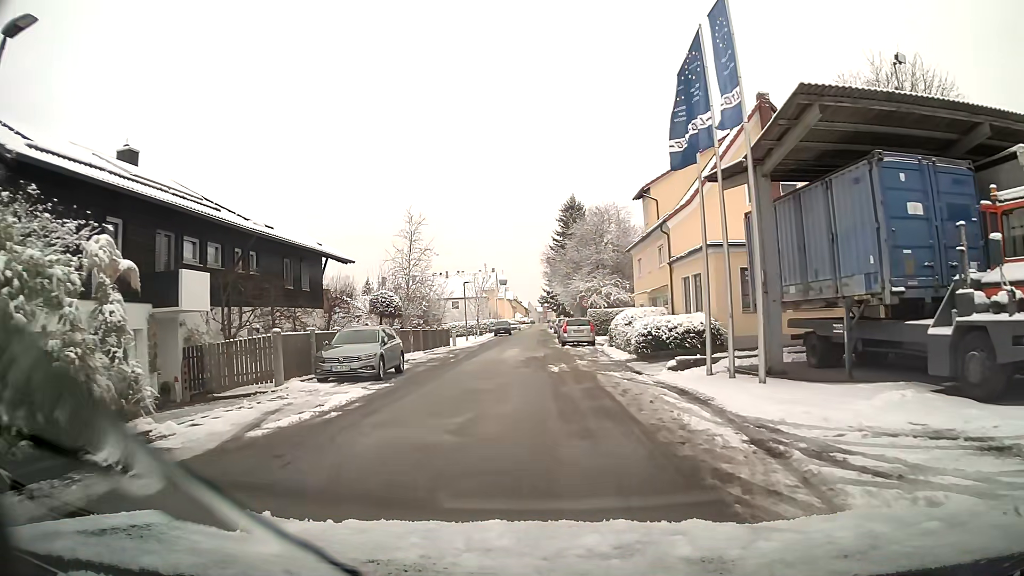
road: residential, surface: asphalt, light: Day
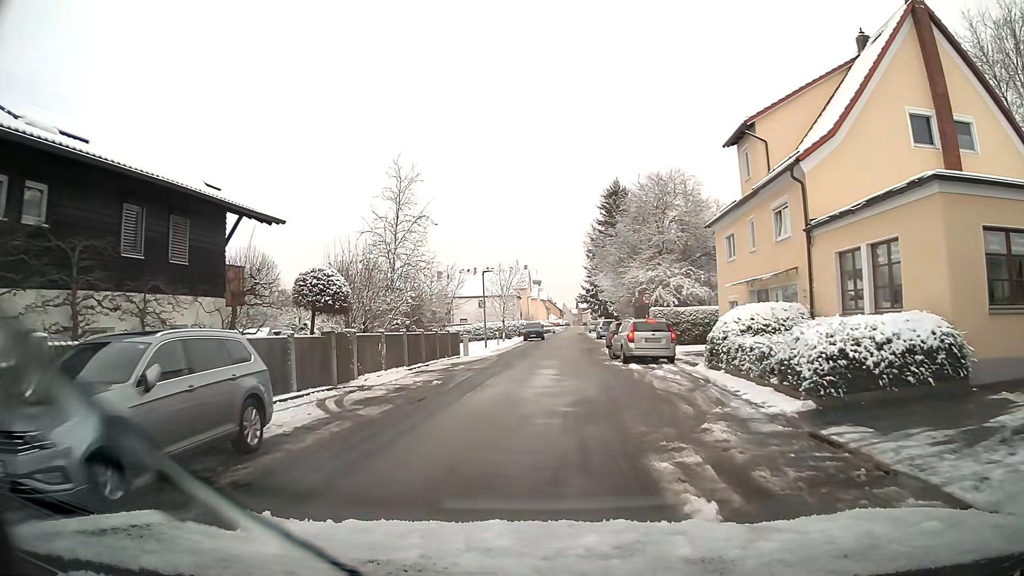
(-0.4, +13.2) m; -3°
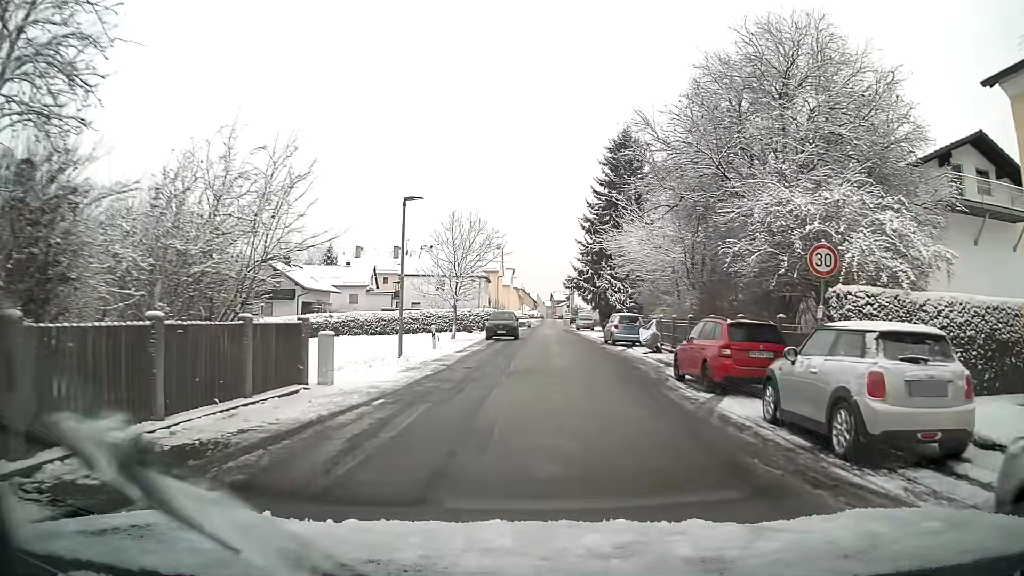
(+0.3, +22.5) m; +4°
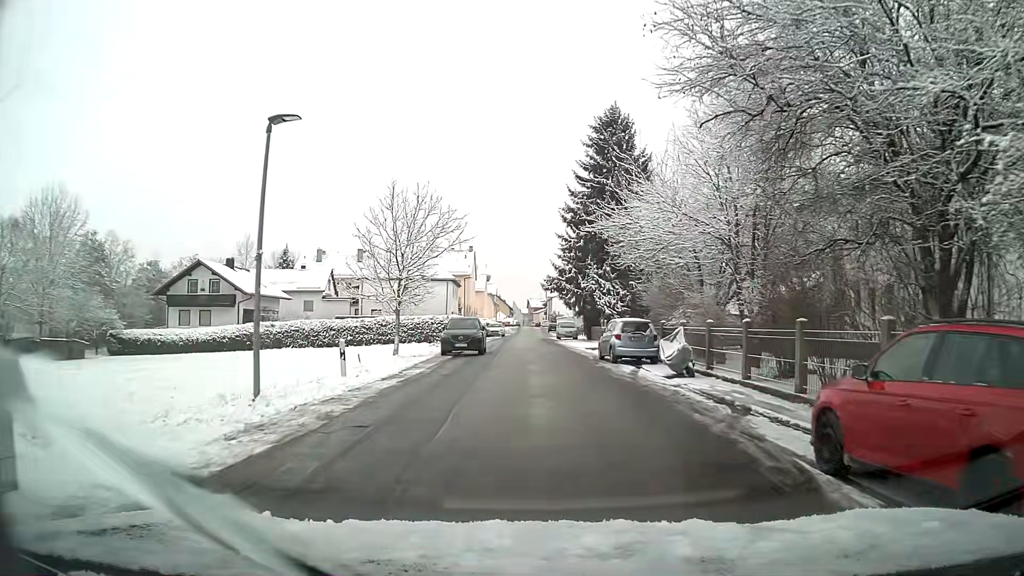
(+0.1, +9.4) m; +1°
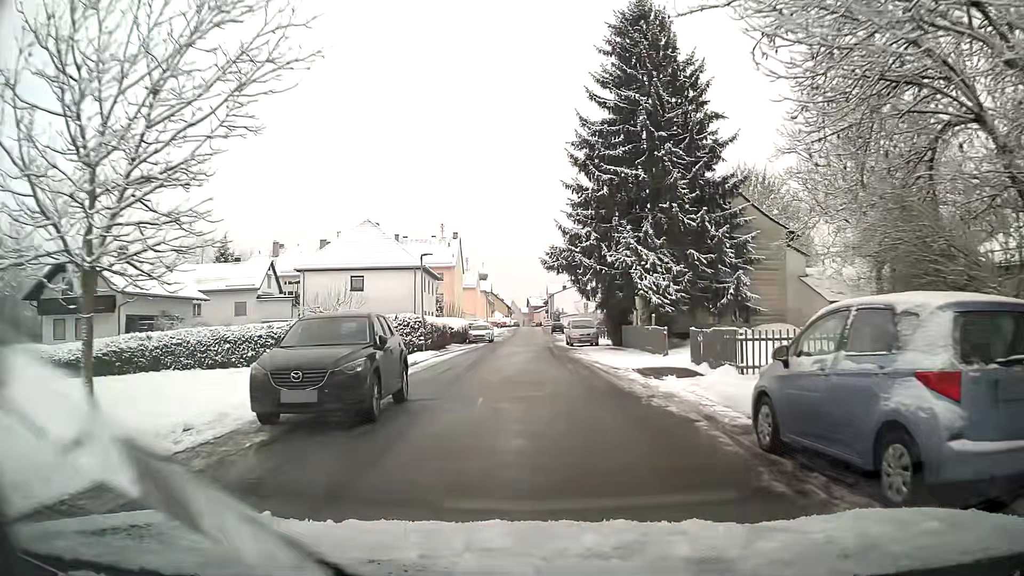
(+0.1, +19.6) m; 0°
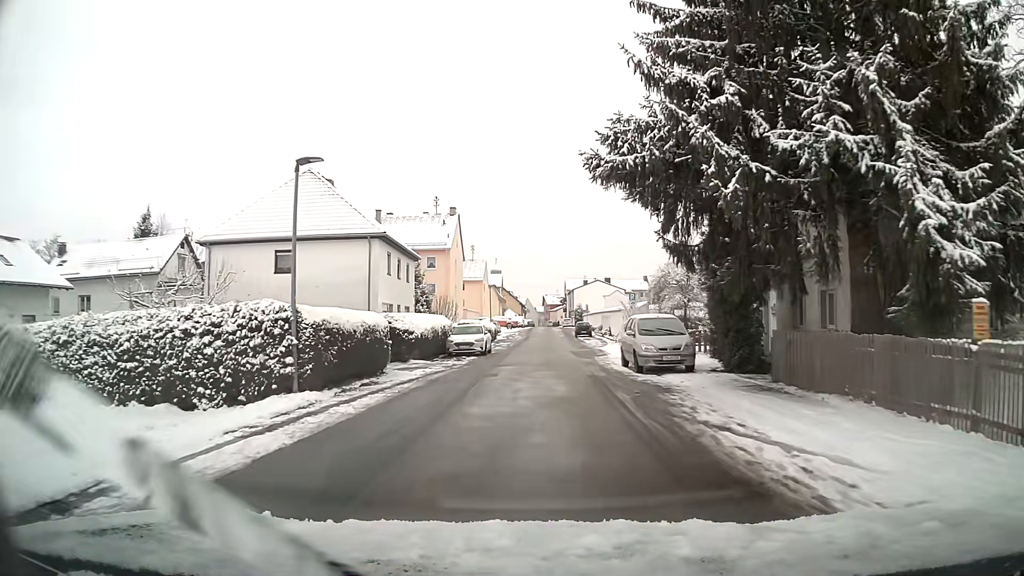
(-0.2, +20.4) m; -1°
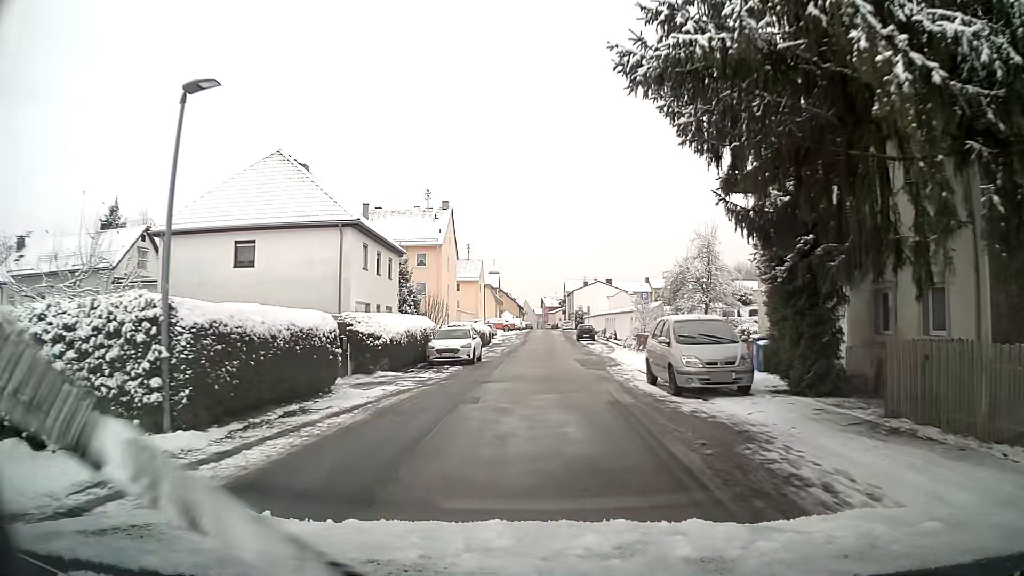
(0.0, +5.3) m; 0°
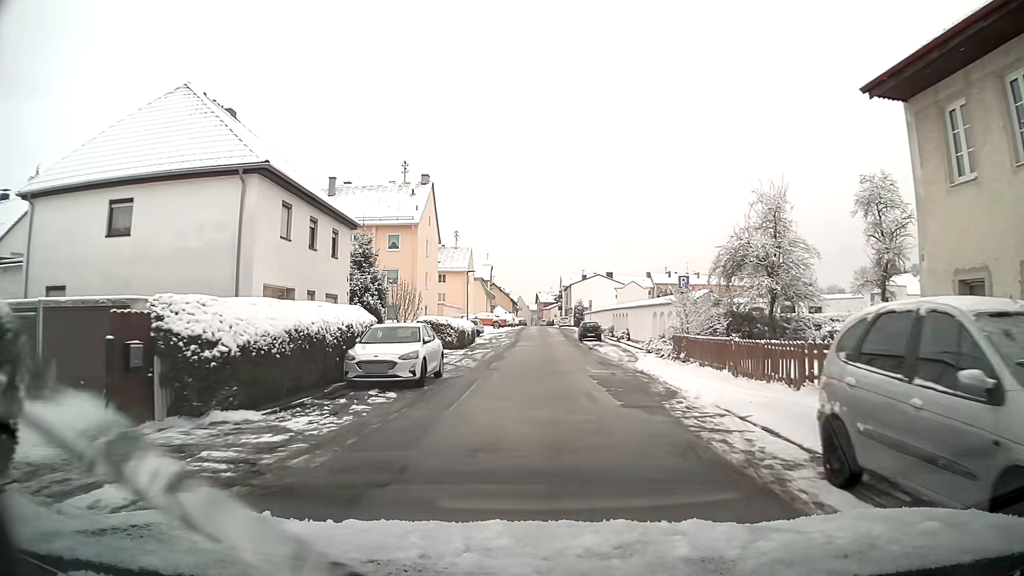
(0.0, +10.6) m; 0°
(0, +10) (0, +20) (0, +30) (0, +40) (+1, +50) (+1, +60) (+2, +70) (+2, +80) (+1, +90) (+1, +100) m
